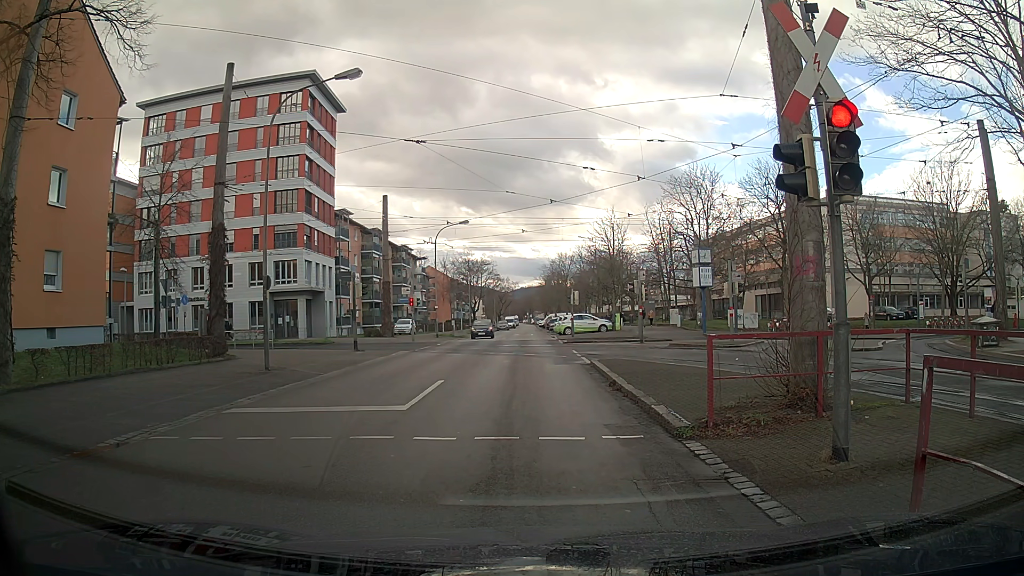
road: residential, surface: asphalt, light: Day
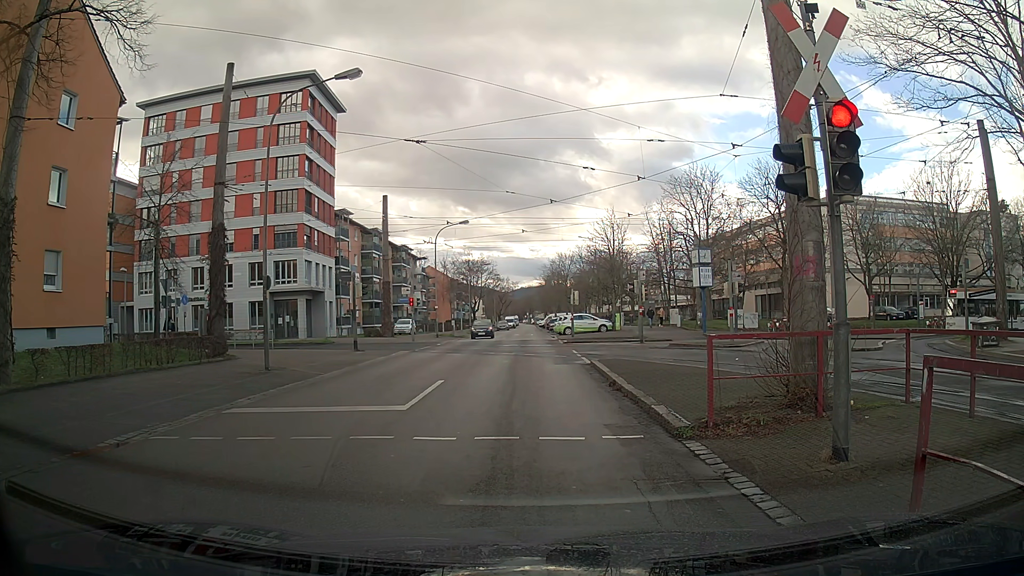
(0.0, 0.0) m; 0°
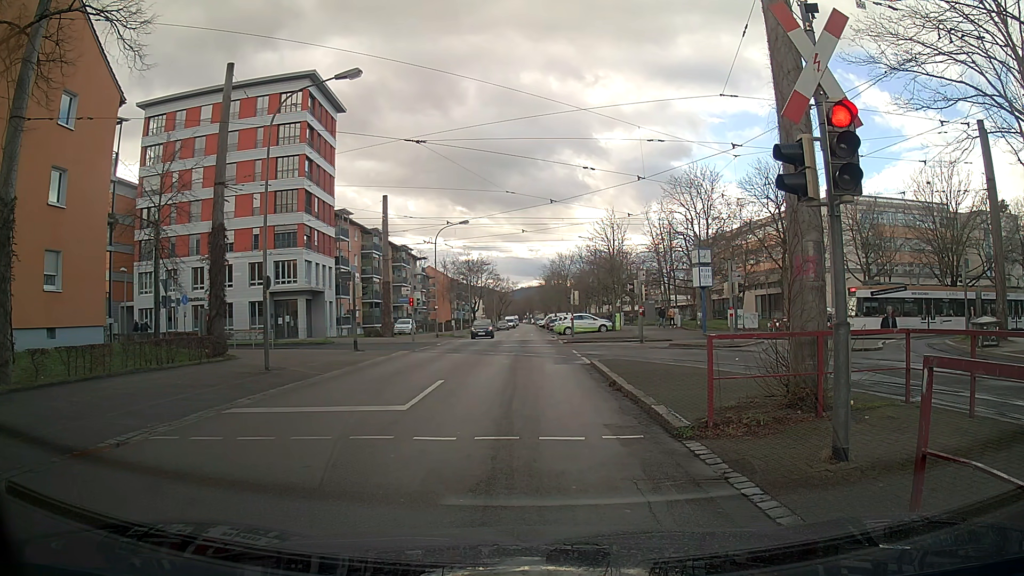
(0.0, 0.0) m; 0°
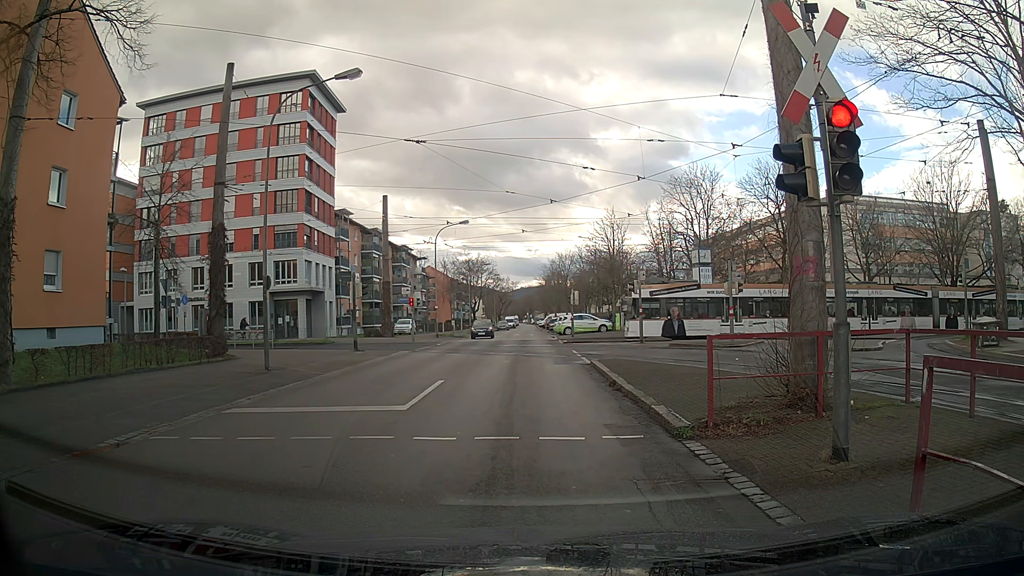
(0.0, 0.0) m; 0°
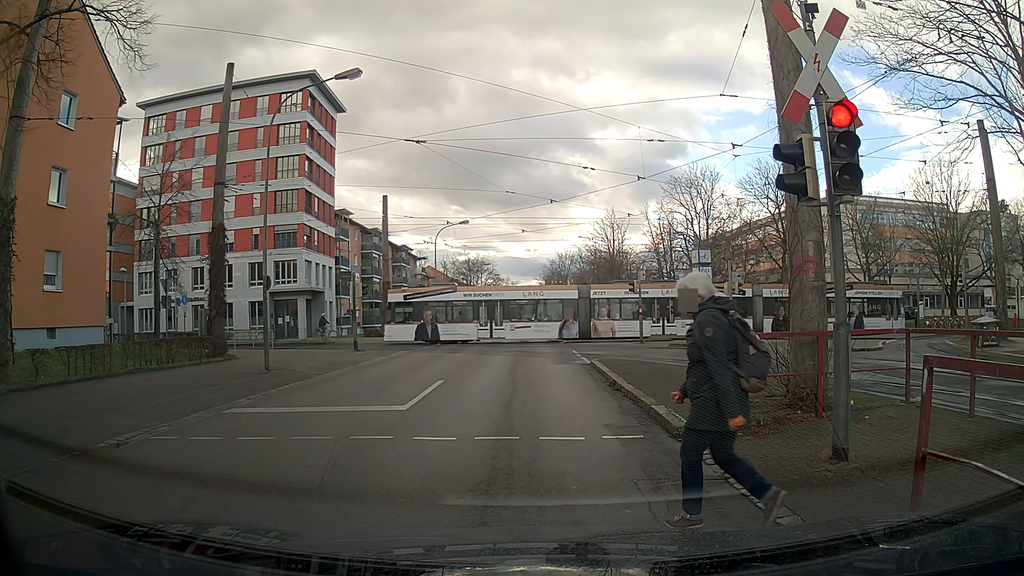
(0.0, 0.0) m; 0°
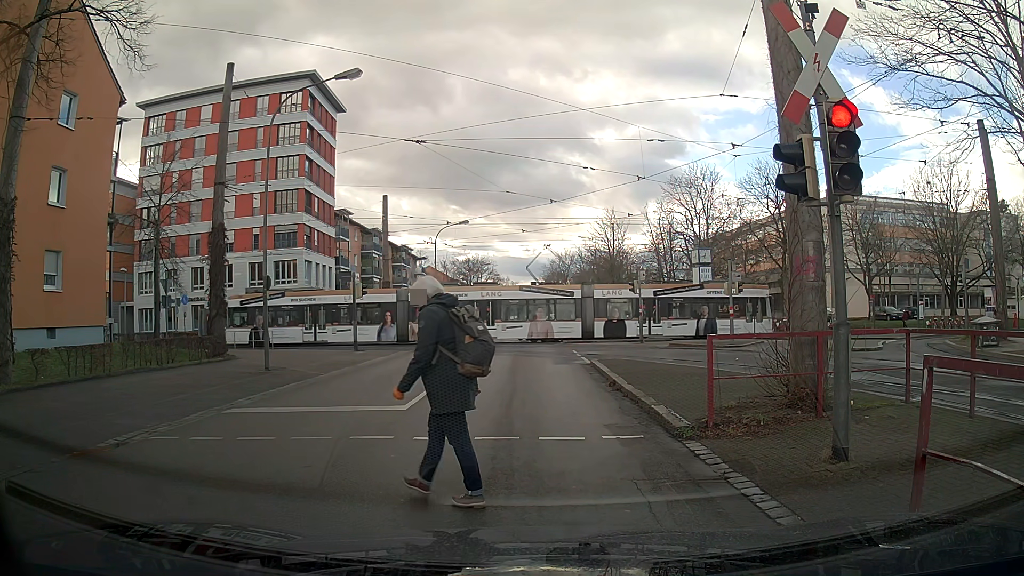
(0.0, 0.0) m; 0°
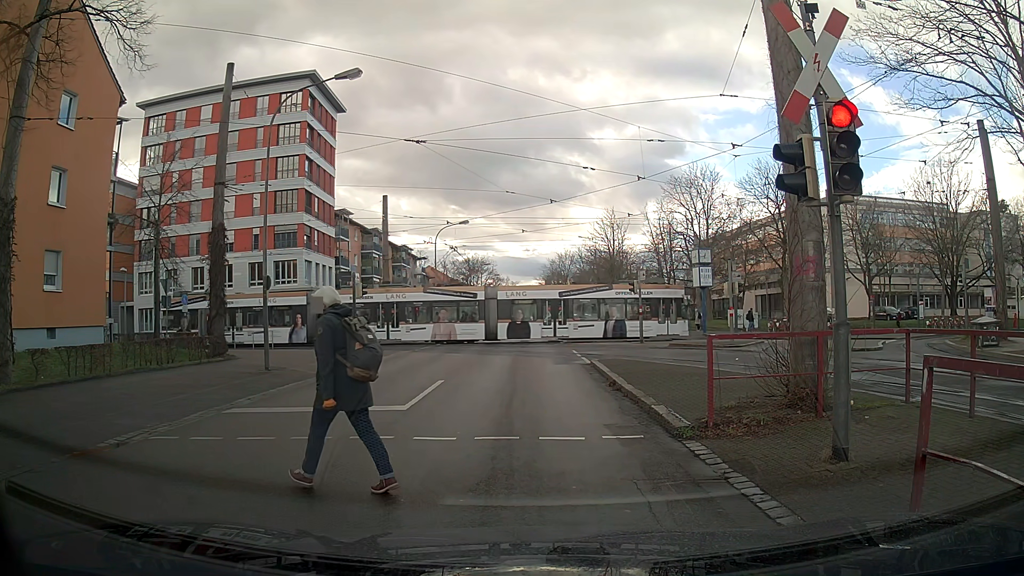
(0.0, 0.0) m; 0°
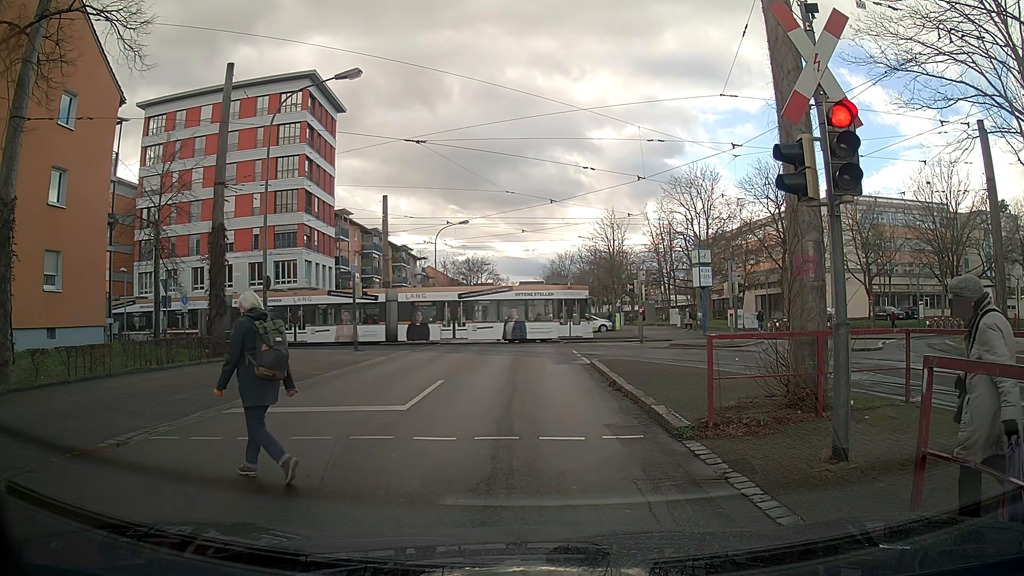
(0.0, 0.0) m; 0°
(0, +10) (0, +20) (-1, +30) (-1, +40) (-1, +50) (-1, +60) (-2, +70) (-2, +80) (-2, +90) (-2, +100) m
